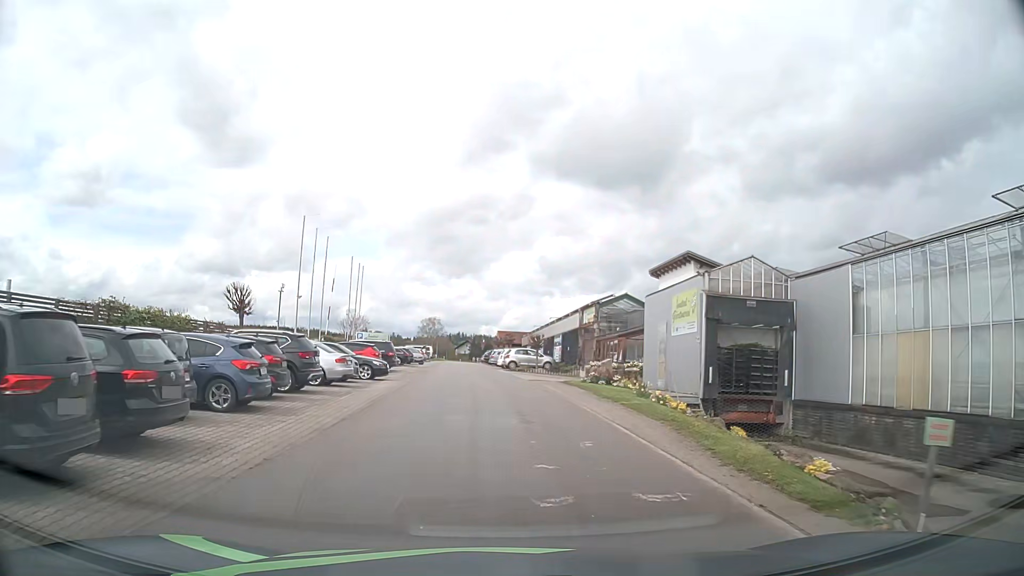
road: unclassified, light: Day
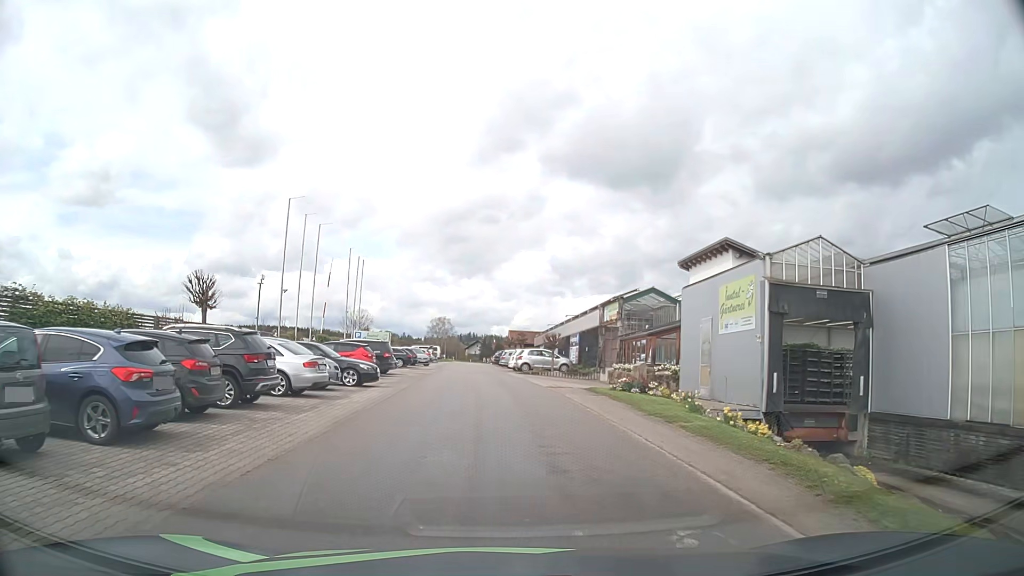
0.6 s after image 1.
(0.0, +4.6) m; -1°
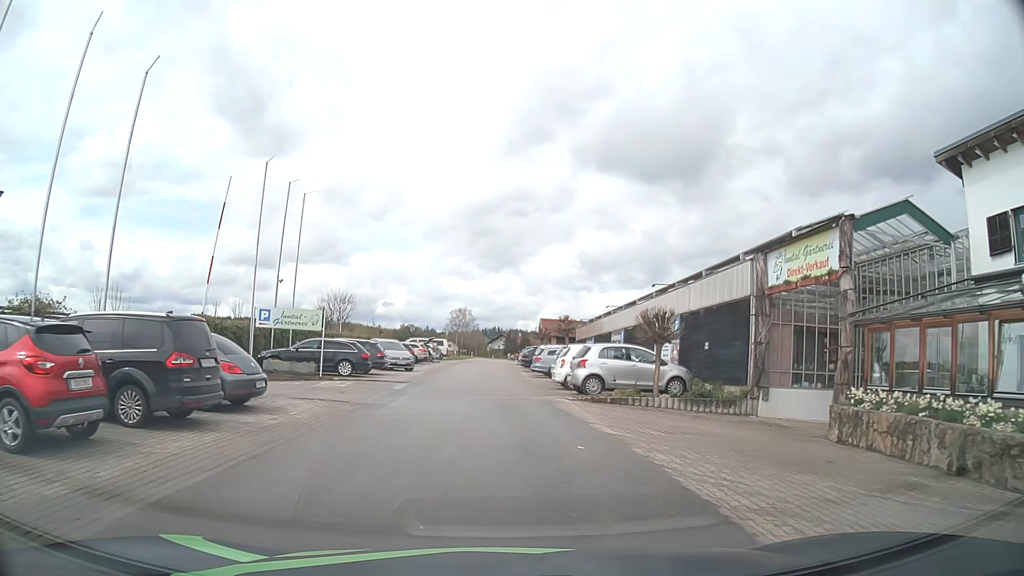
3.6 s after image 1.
(-0.6, +23.2) m; -2°
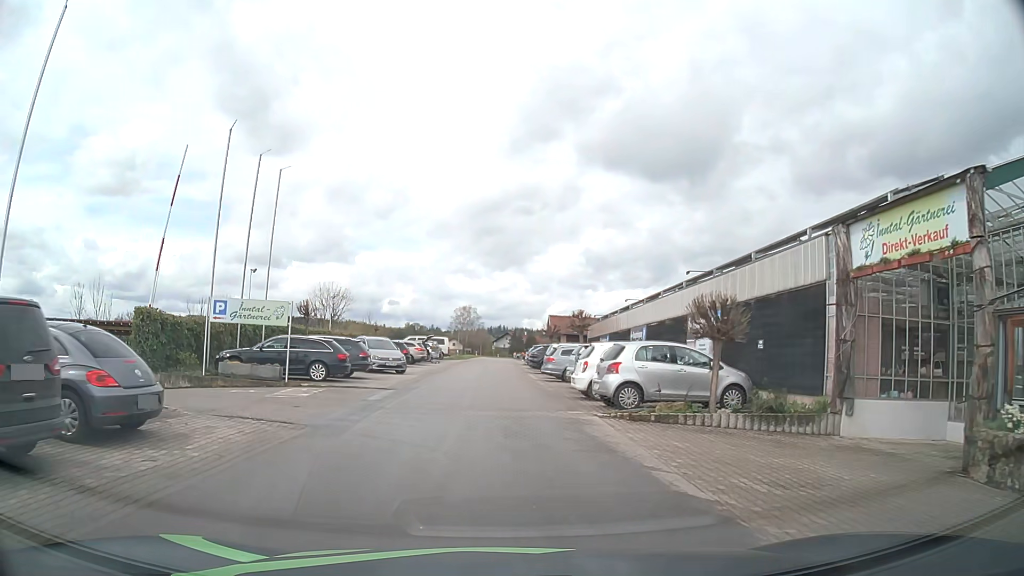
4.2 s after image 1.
(0.0, +4.7) m; -1°
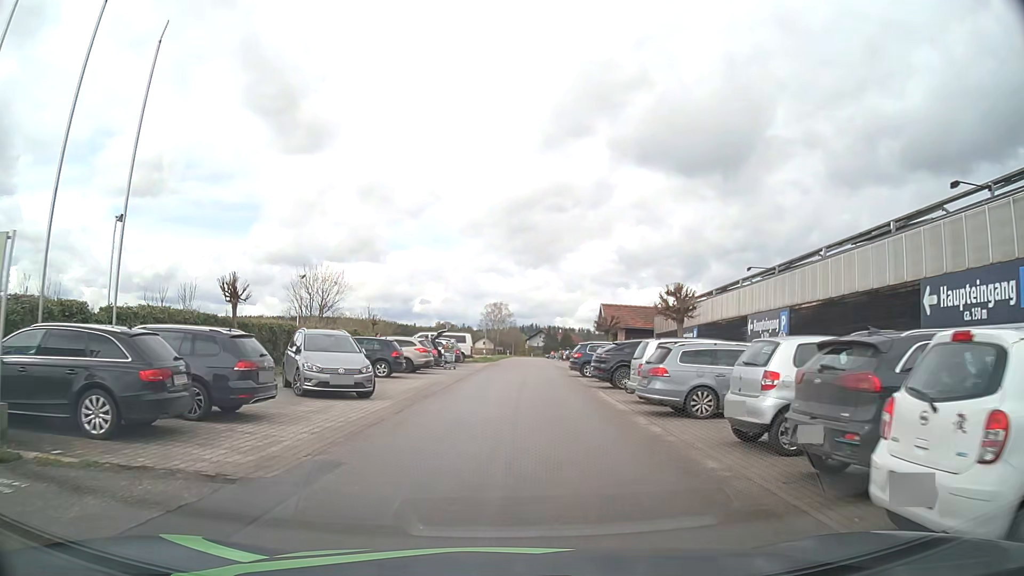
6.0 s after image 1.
(-0.4, +14.2) m; -3°
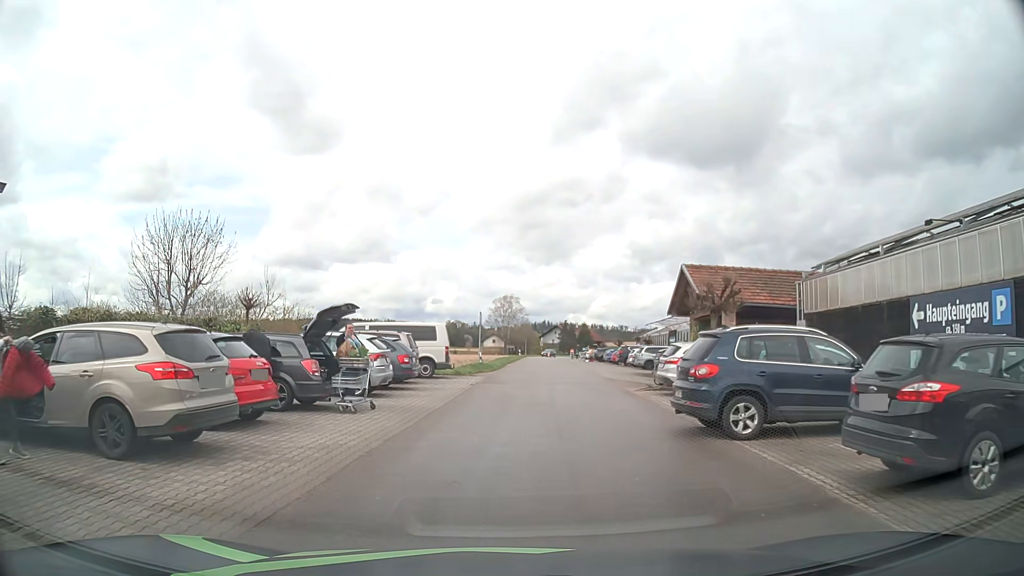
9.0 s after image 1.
(+0.3, +21.5) m; -1°
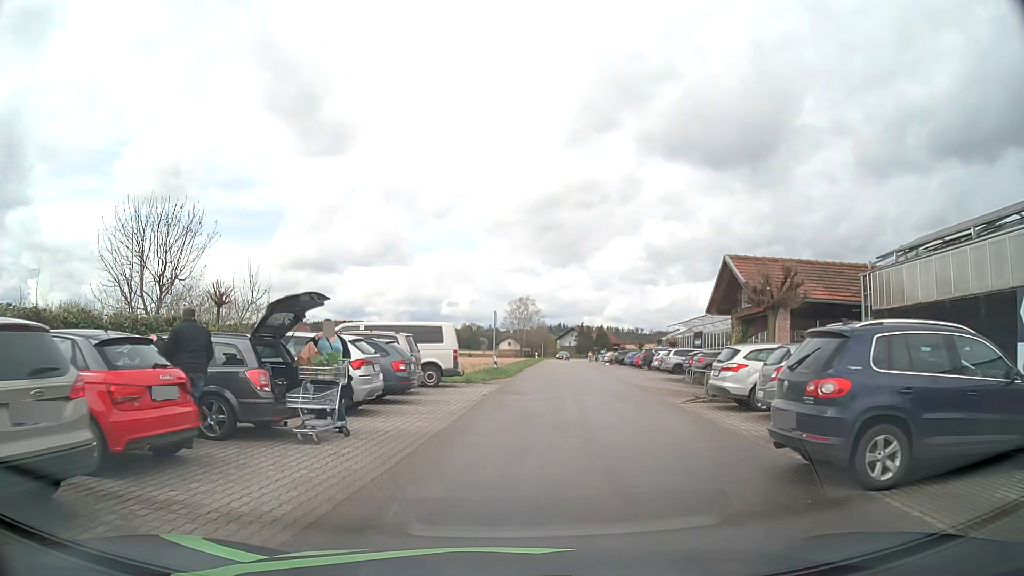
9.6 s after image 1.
(0.0, +3.5) m; -1°
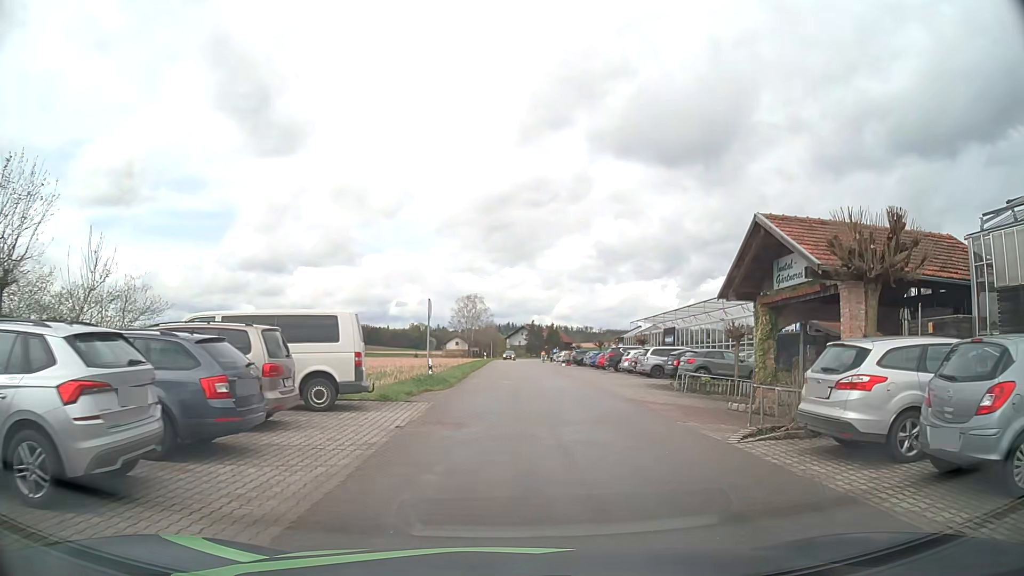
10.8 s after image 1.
(+0.2, +7.6) m; +4°
(0, +10) (+1, +20) (+1, +30) (+2, +40) (+2, +50) (+2, +60) (+2, +70) (+1, +80) (+2, +90) (+2, +100) m
